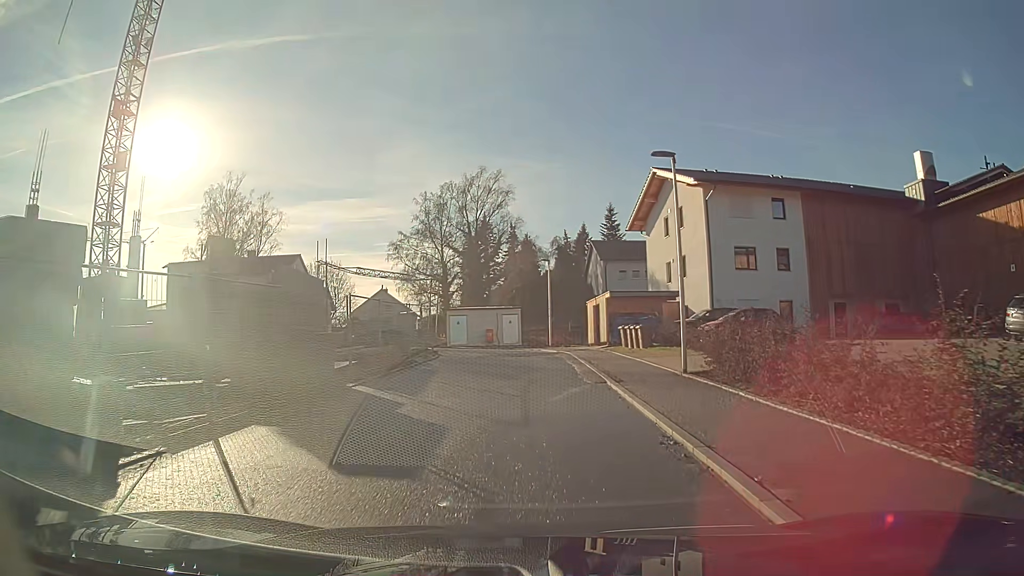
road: residential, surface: asphalt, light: Day
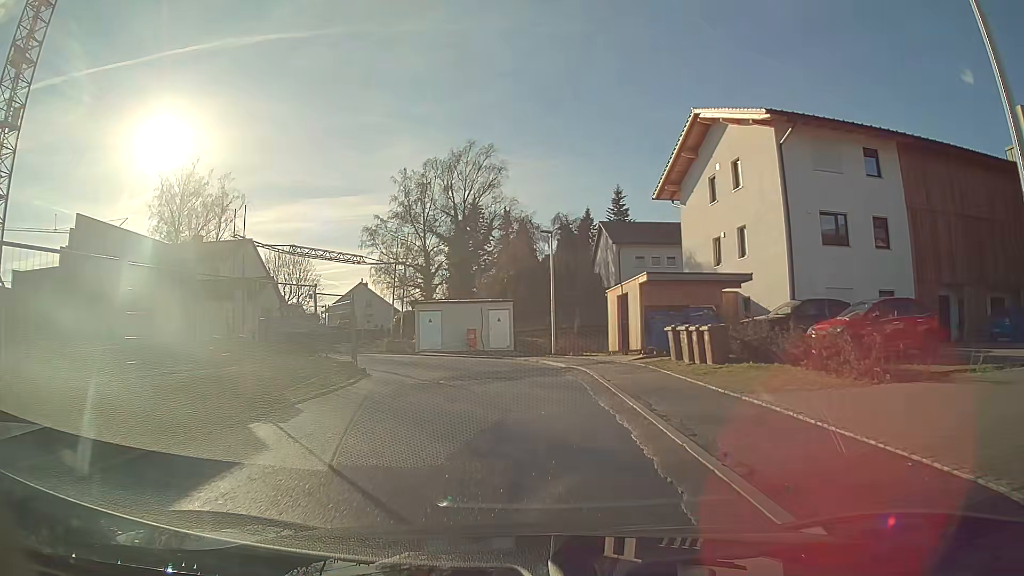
(0.0, +12.3) m; 0°
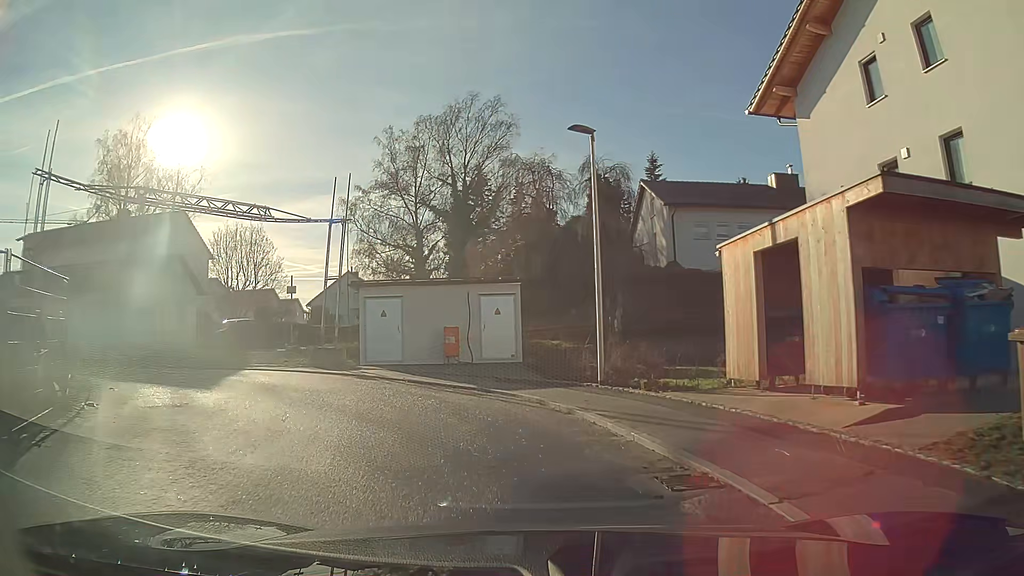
(-0.2, +15.3) m; -2°
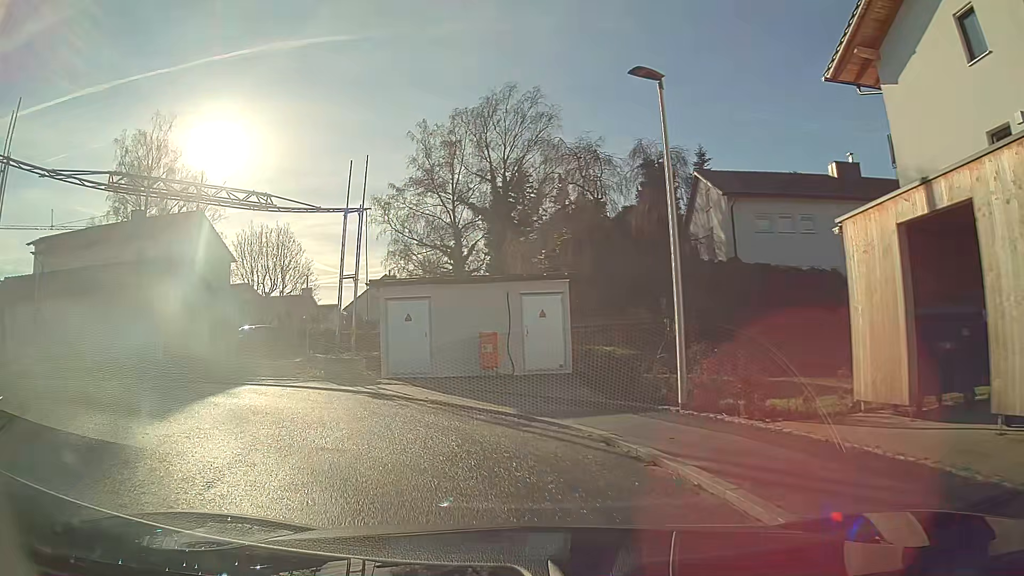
(-0.2, +3.5) m; -6°
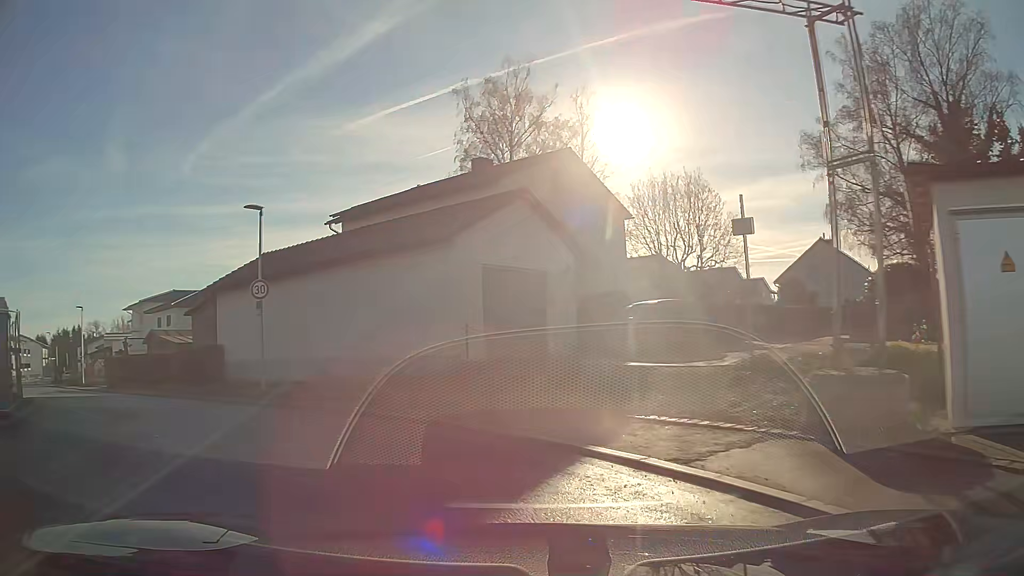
(-3.7, +12.0) m; -37°
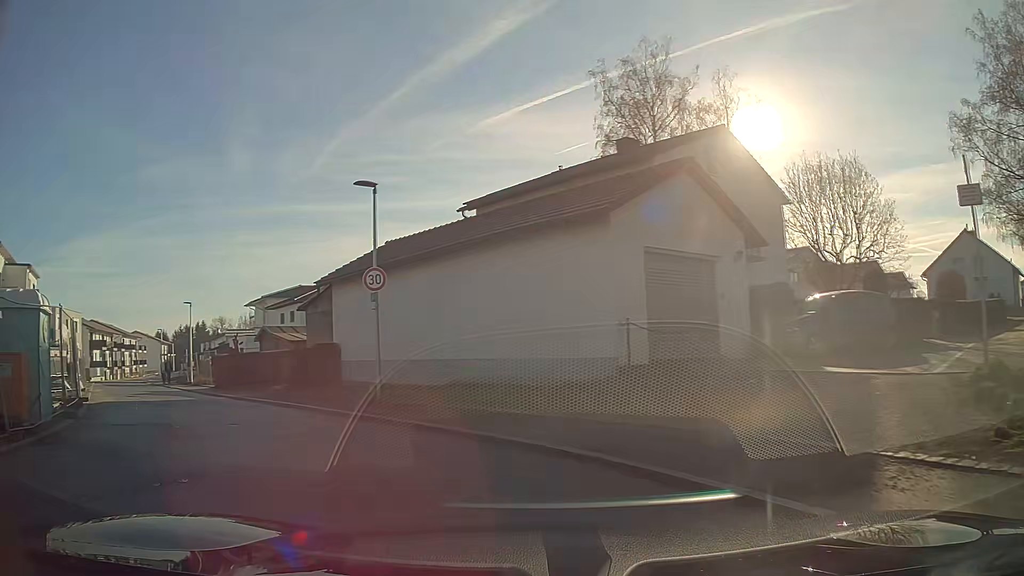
(-0.3, +3.0) m; -11°
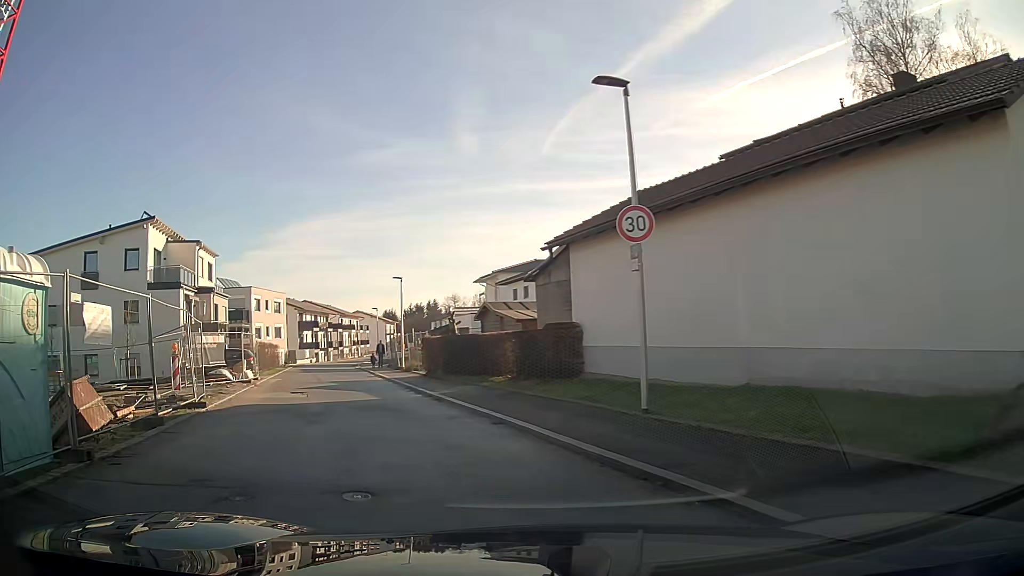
(-1.1, +6.0) m; -19°
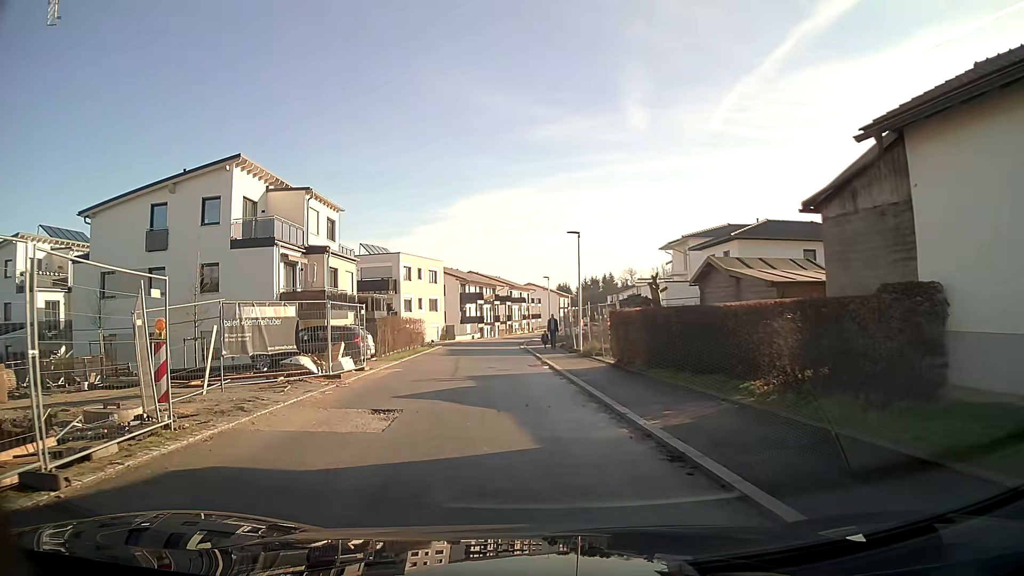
(-1.4, +9.6) m; -13°
(0, +10) (-1, +20) (-1, +30) (-2, +40) (-2, +50) (-2, +60) (-1, +70) (+1, +80) (+3, +90) (+4, +99) m
